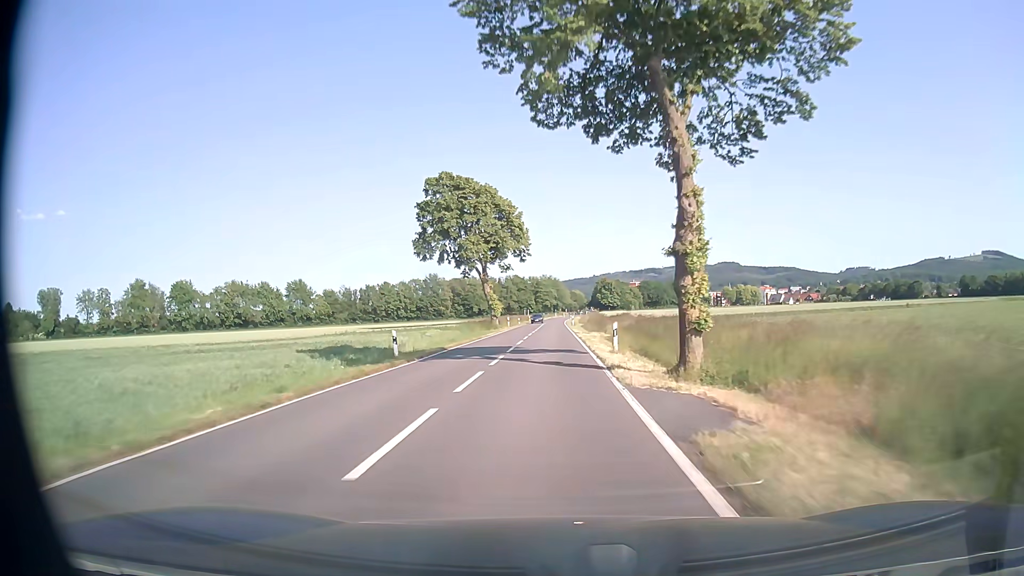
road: tertiary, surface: asphalt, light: Day
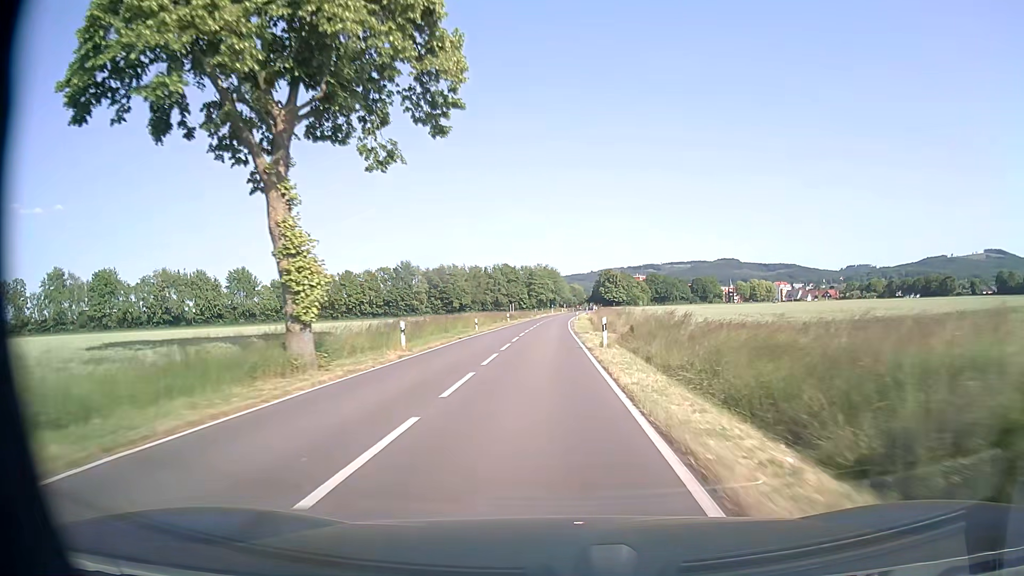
(-0.2, +49.3) m; 0°
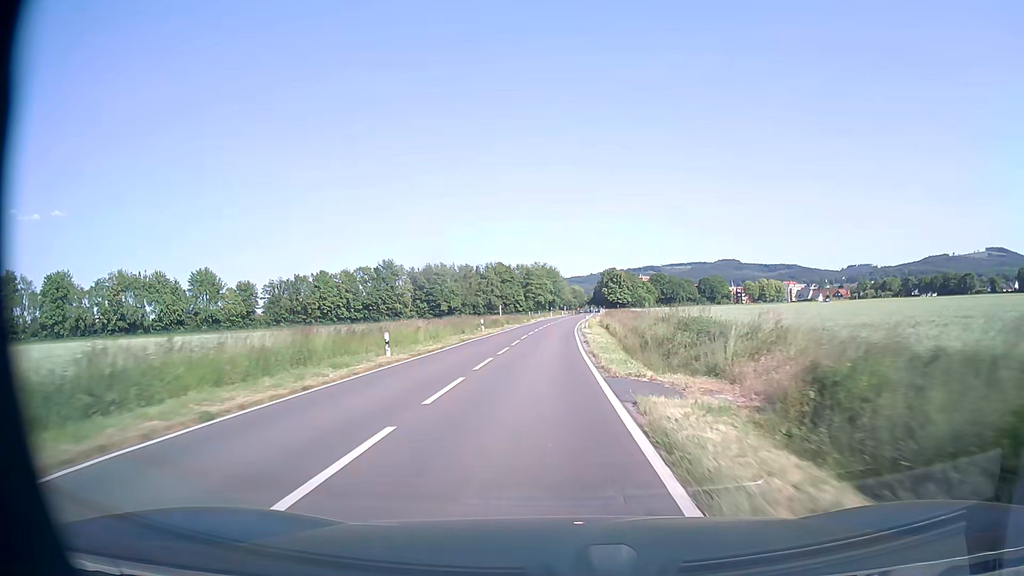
(0.0, +24.8) m; 0°
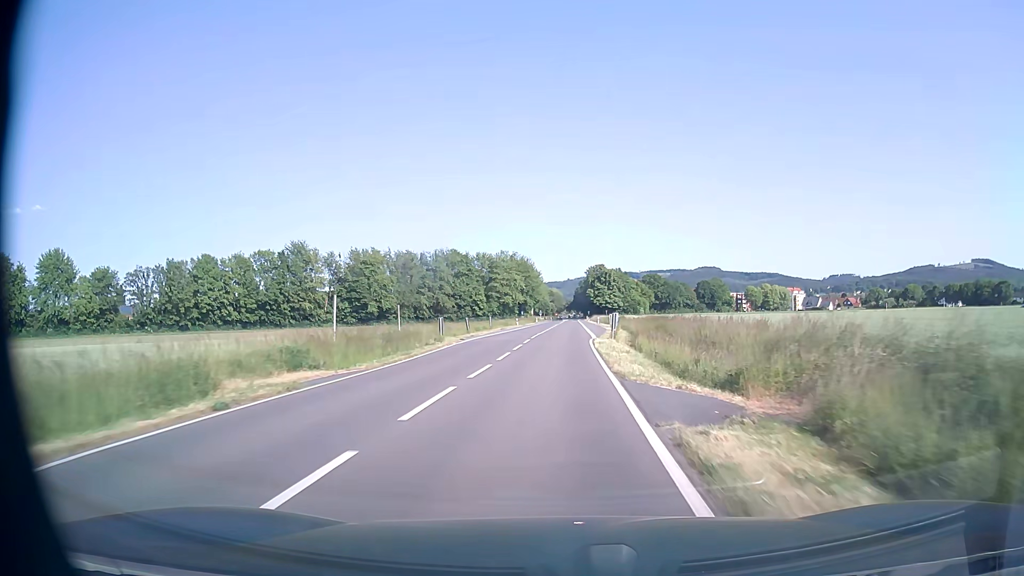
(+0.8, +61.8) m; +2°
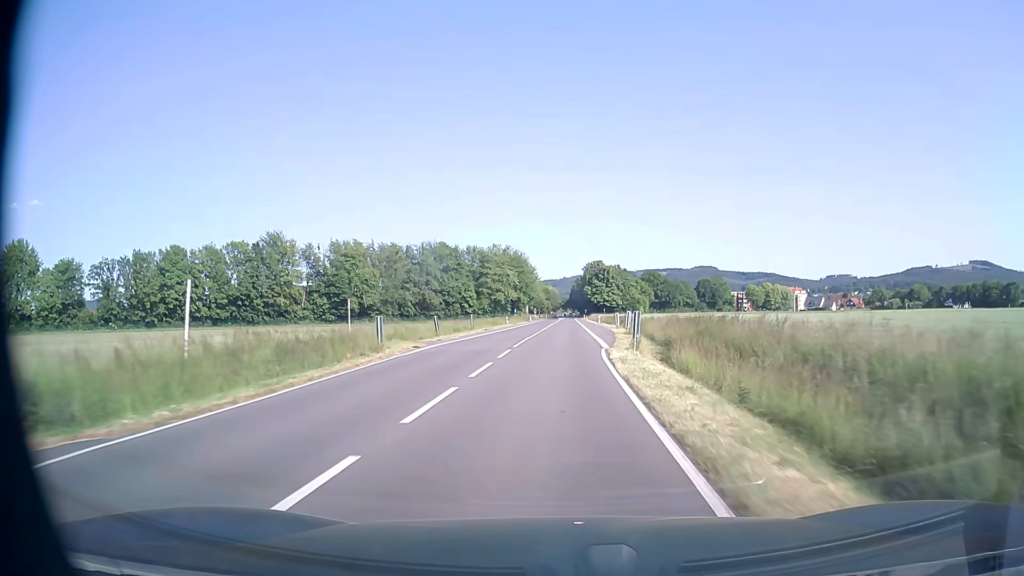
(0.0, +12.2) m; 0°
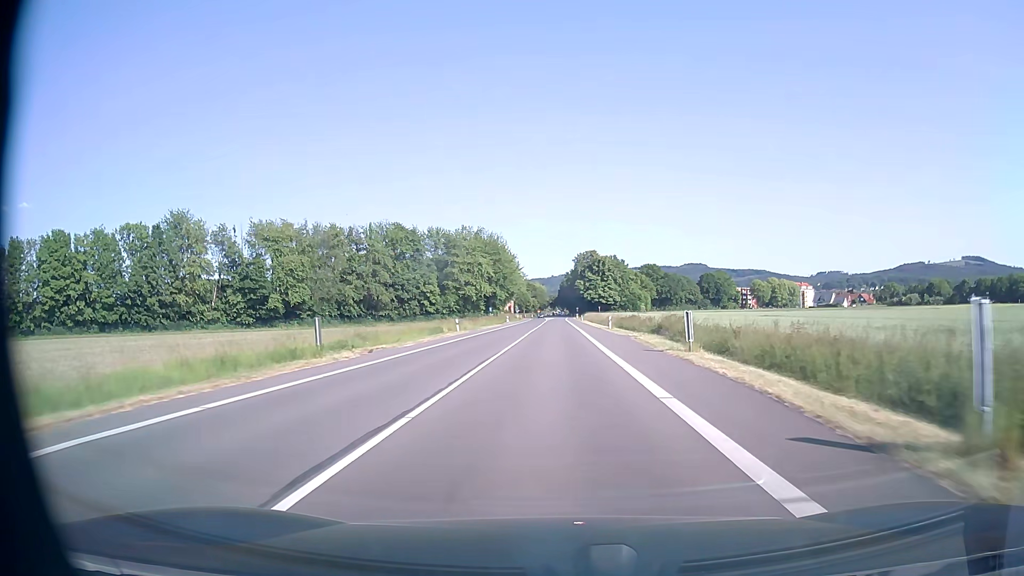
(+0.5, +36.2) m; +1°
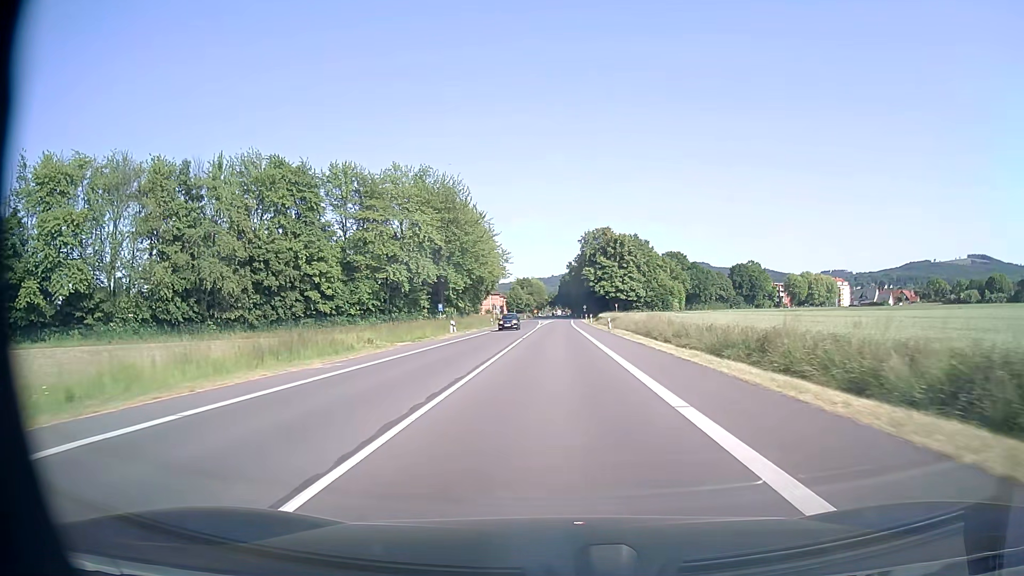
(0.0, +59.5) m; 0°
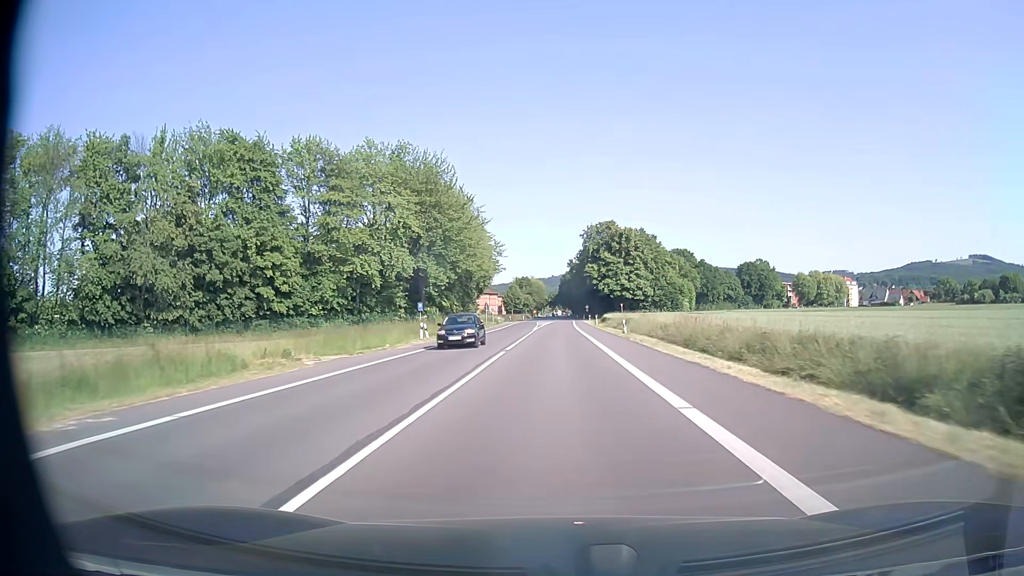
(0.0, +11.9) m; 0°
(0, +10) (0, +20) (0, +30) (0, +40) (0, +50) (0, +60) (+1, +70) (+1, +80) (+1, +90) (+1, +100) m
